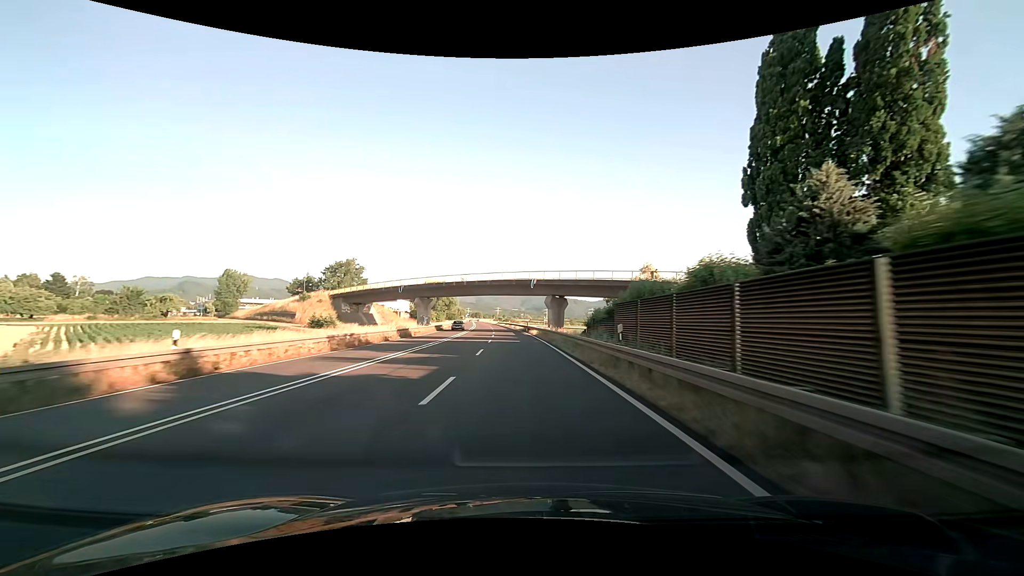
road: trunk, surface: asphalt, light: Day
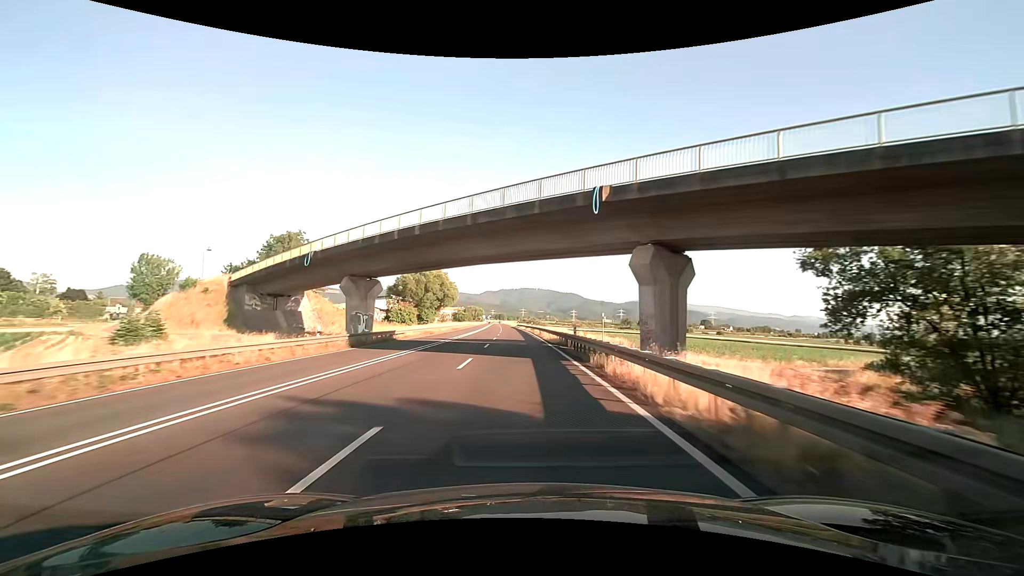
(-1.0, +42.0) m; -3°
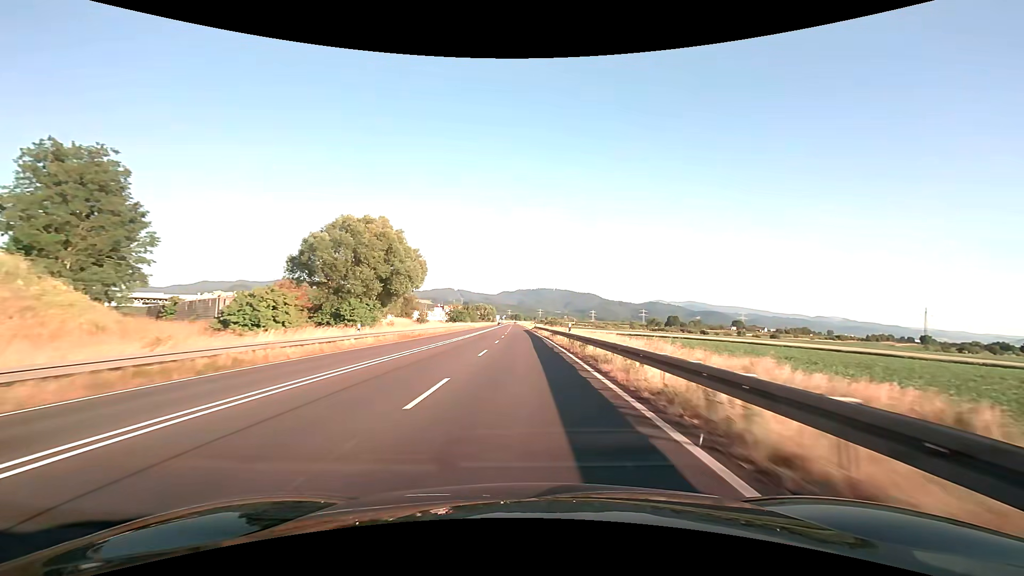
(-0.9, +42.9) m; -2°
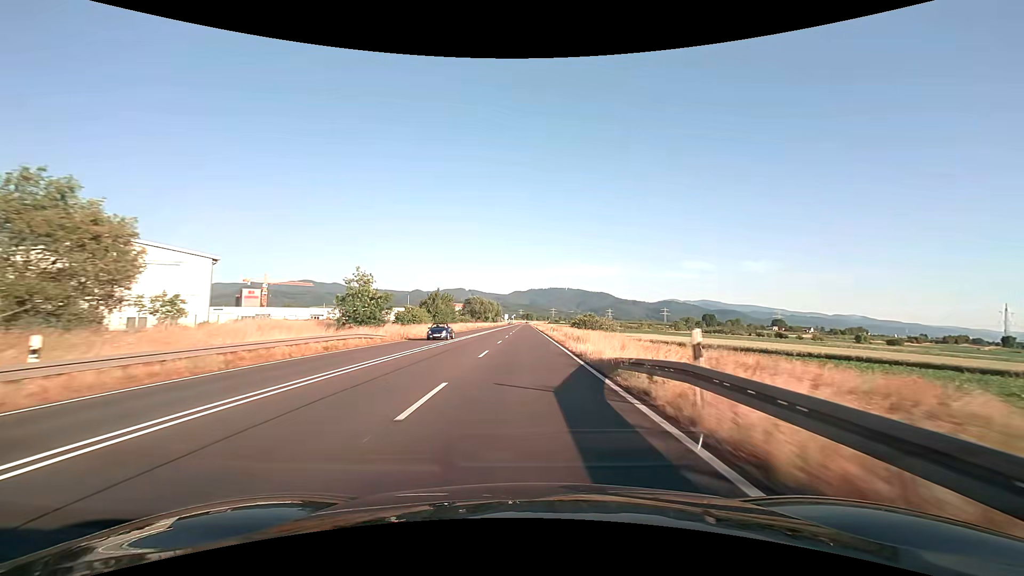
(-0.9, +73.4) m; -1°
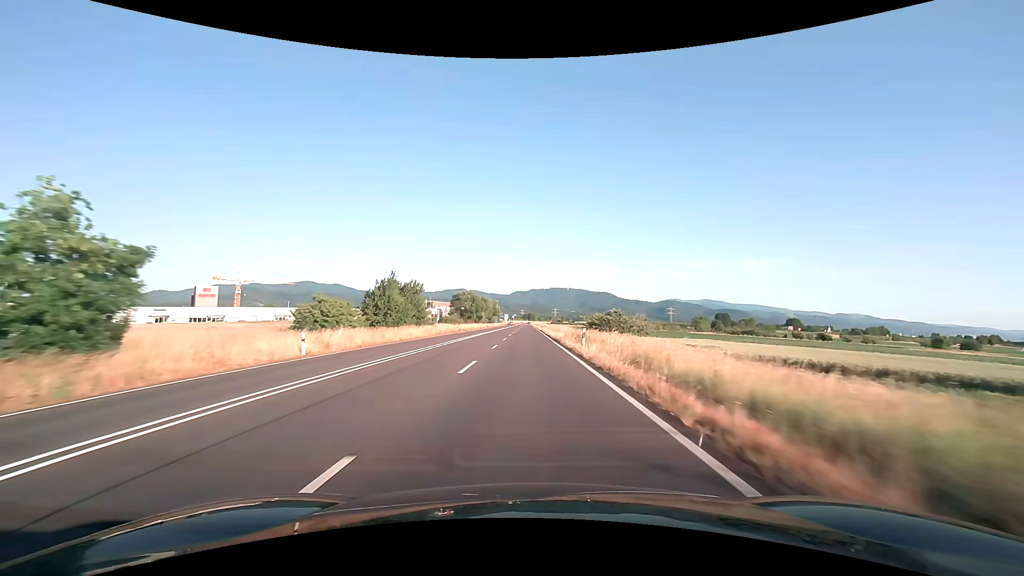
(0.0, +29.9) m; 0°
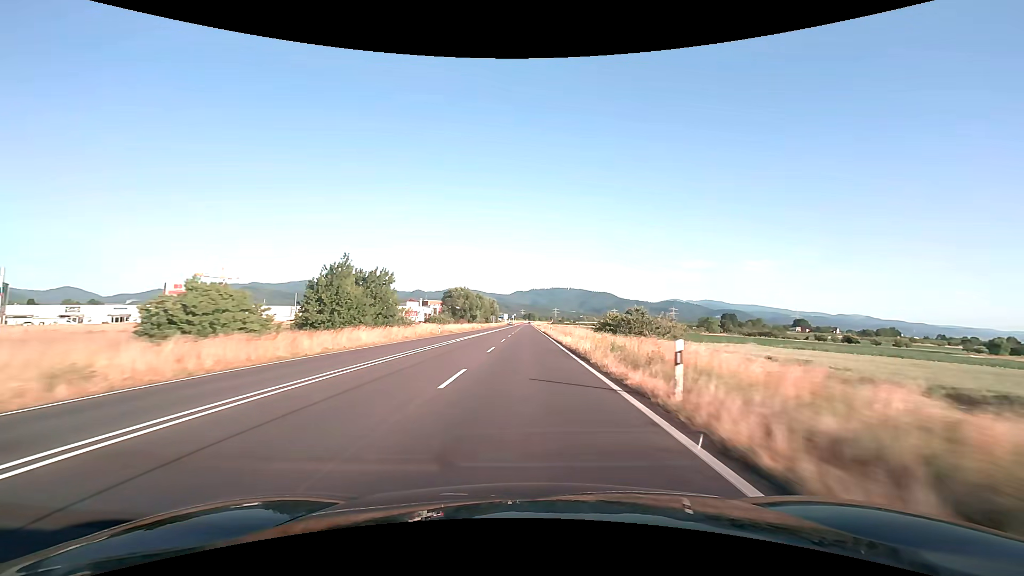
(0.0, +15.1) m; 0°
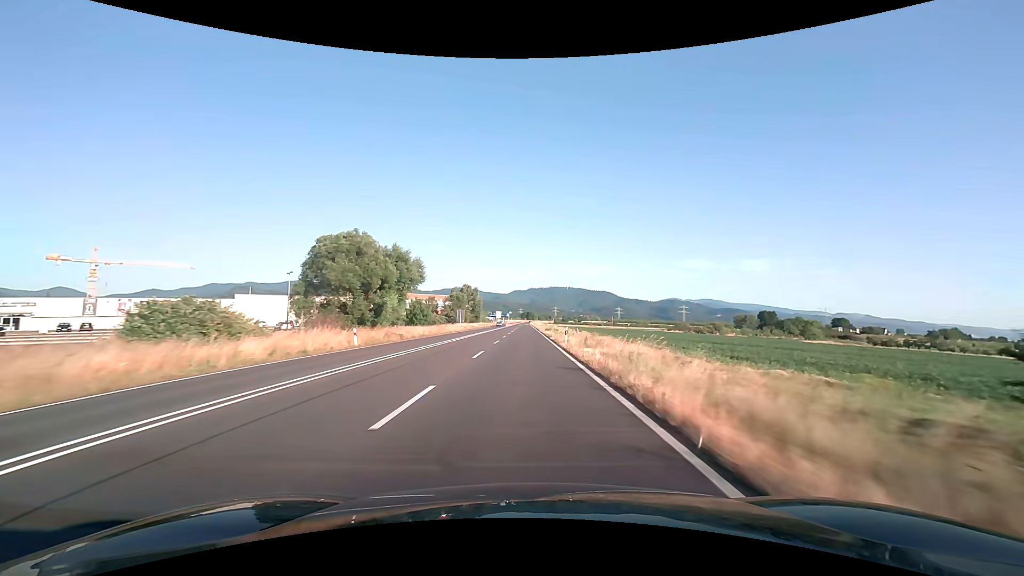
(+0.2, +76.3) m; 0°
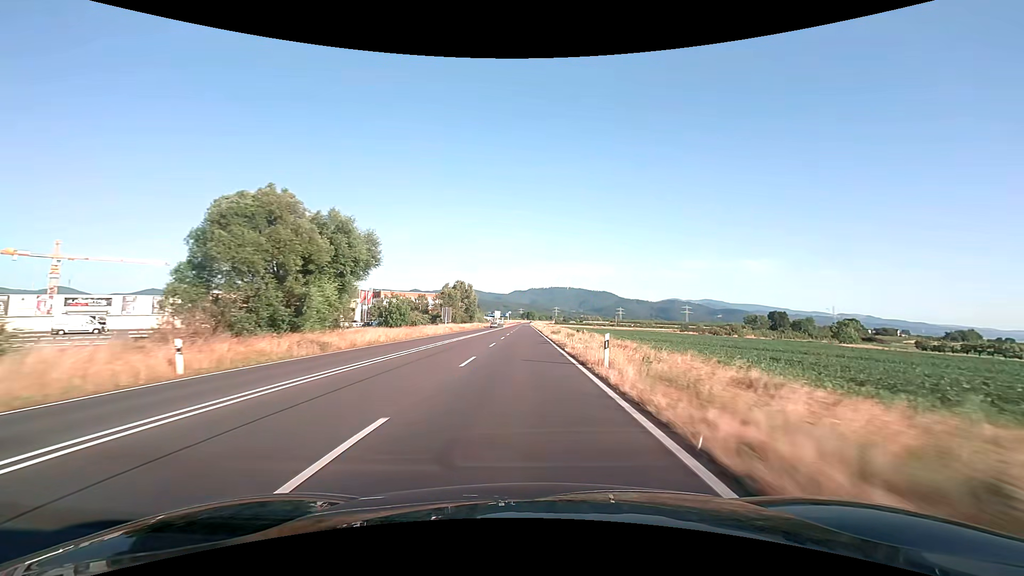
(0.0, +15.4) m; 0°
